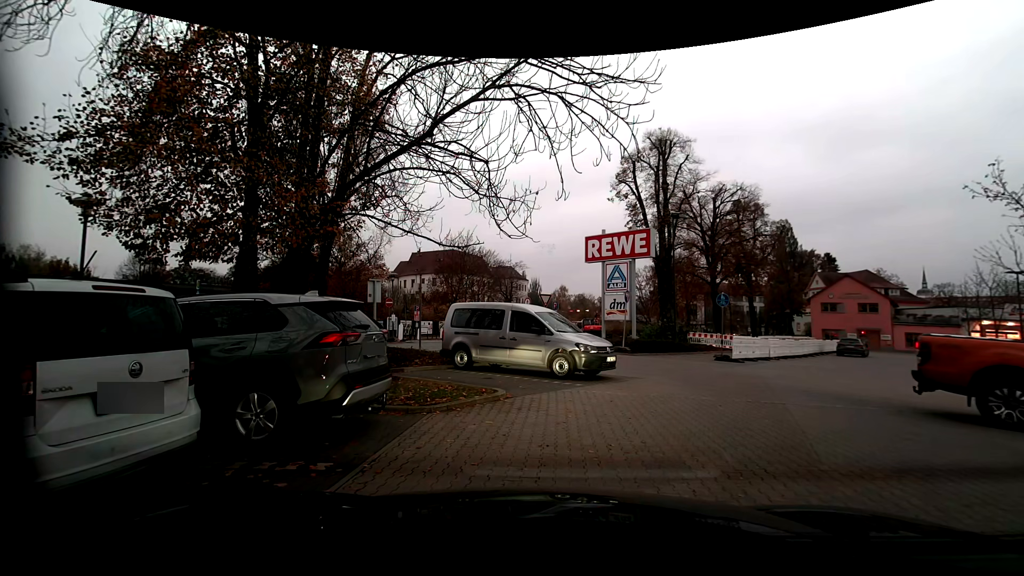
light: Sunrise
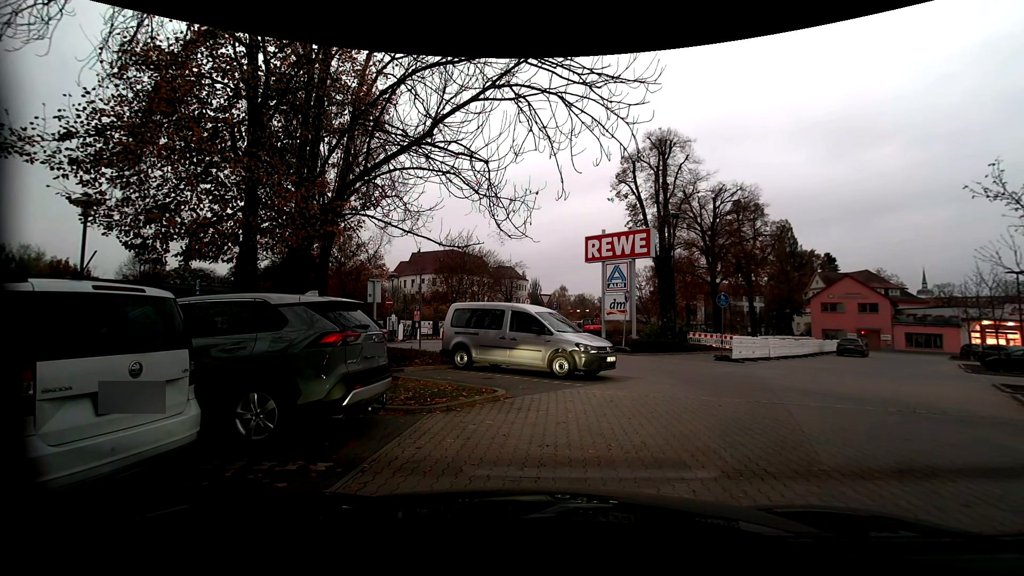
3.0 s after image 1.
(0.0, 0.0) m; 0°
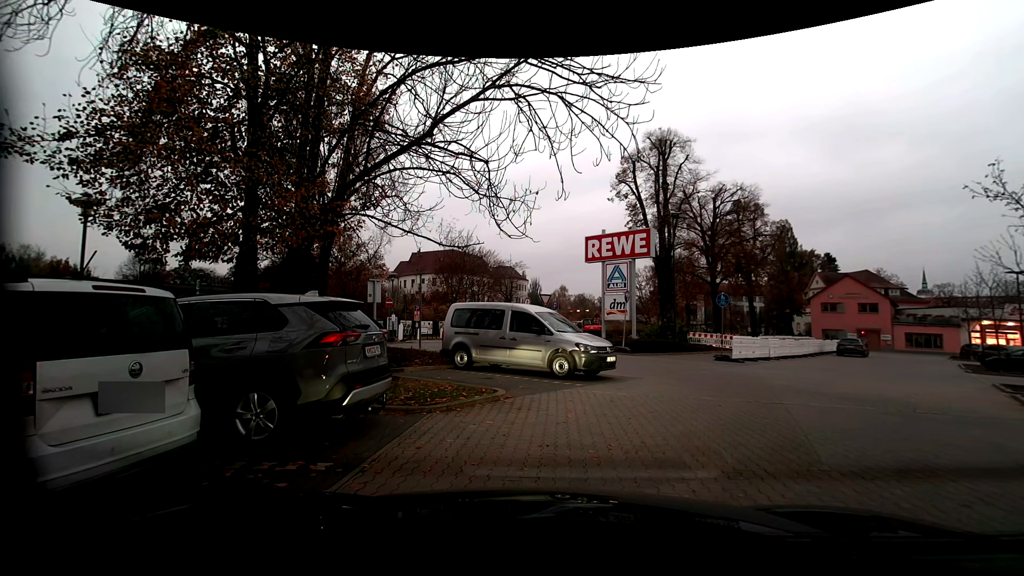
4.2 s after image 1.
(0.0, 0.0) m; 0°
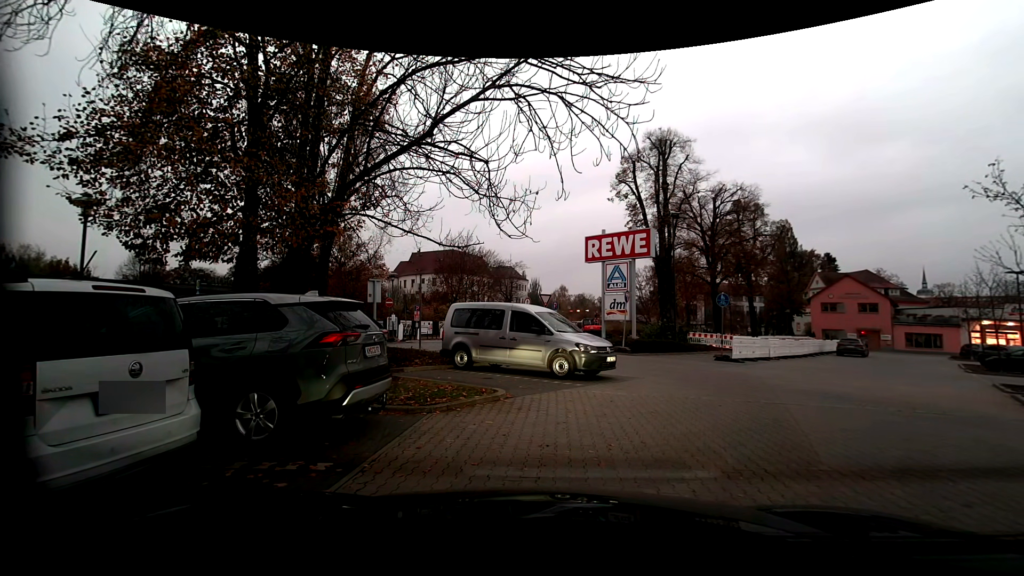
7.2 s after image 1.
(0.0, 0.0) m; 0°
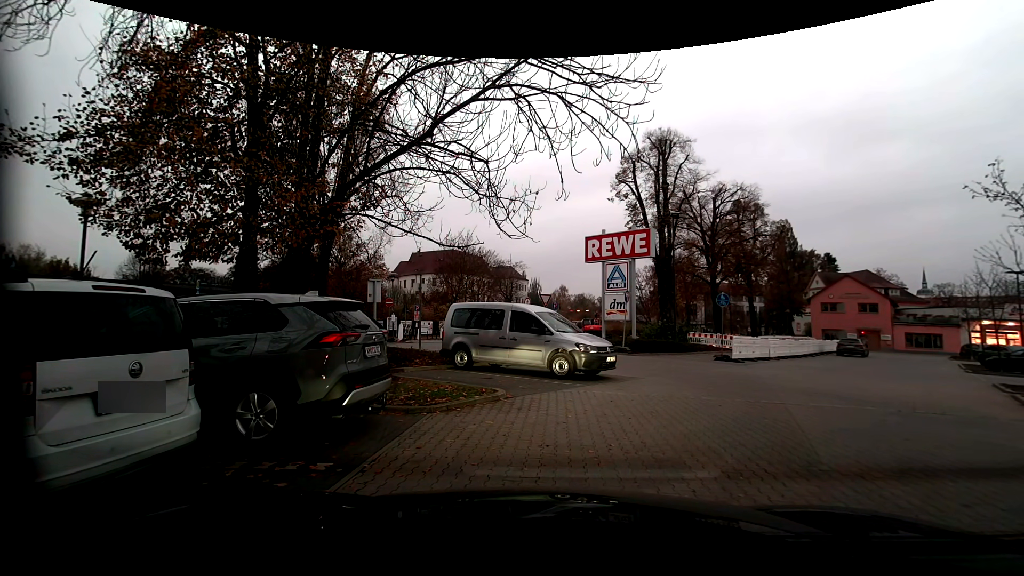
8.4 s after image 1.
(0.0, 0.0) m; 0°
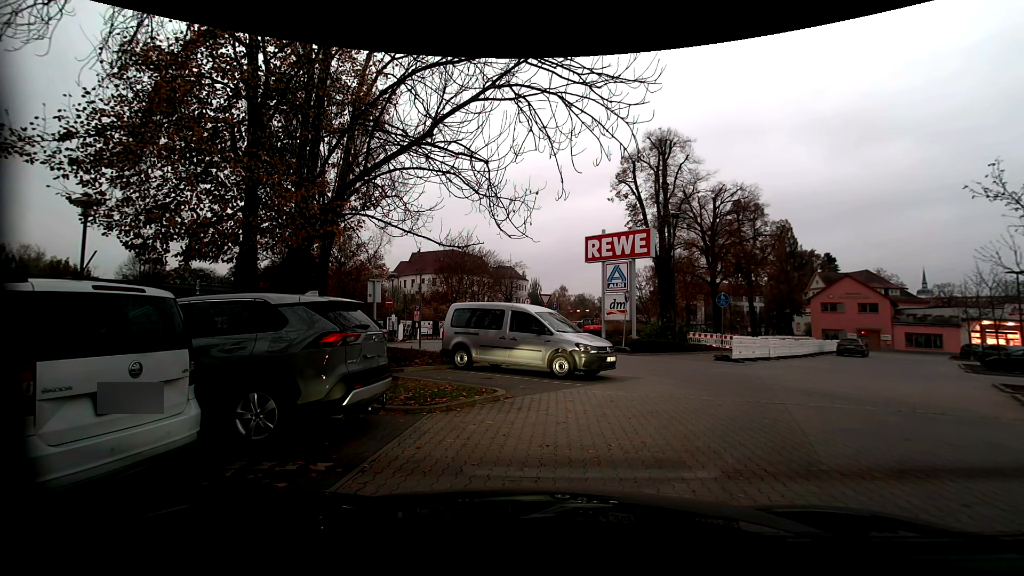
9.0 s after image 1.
(0.0, 0.0) m; 0°
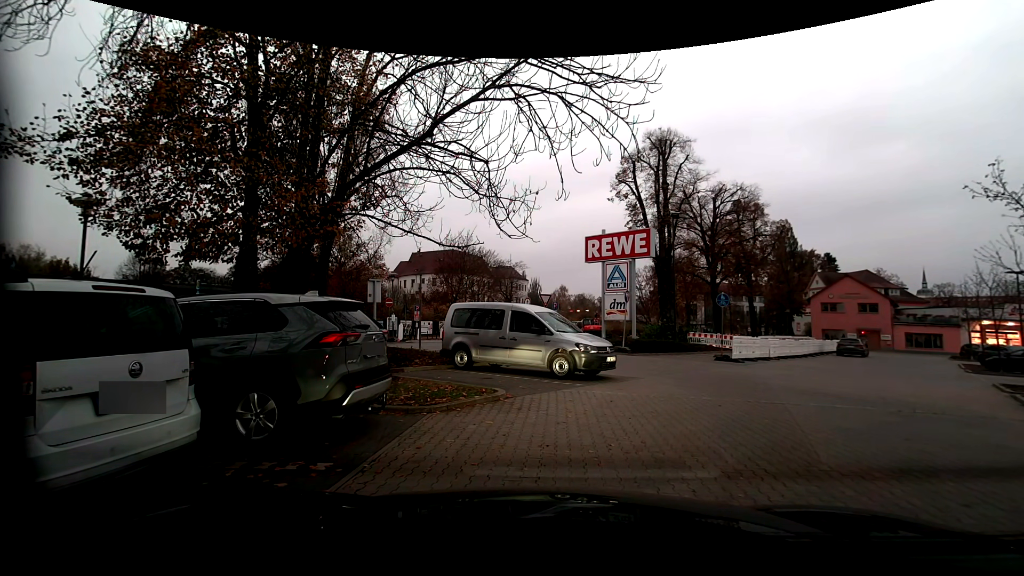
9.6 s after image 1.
(0.0, 0.0) m; 0°
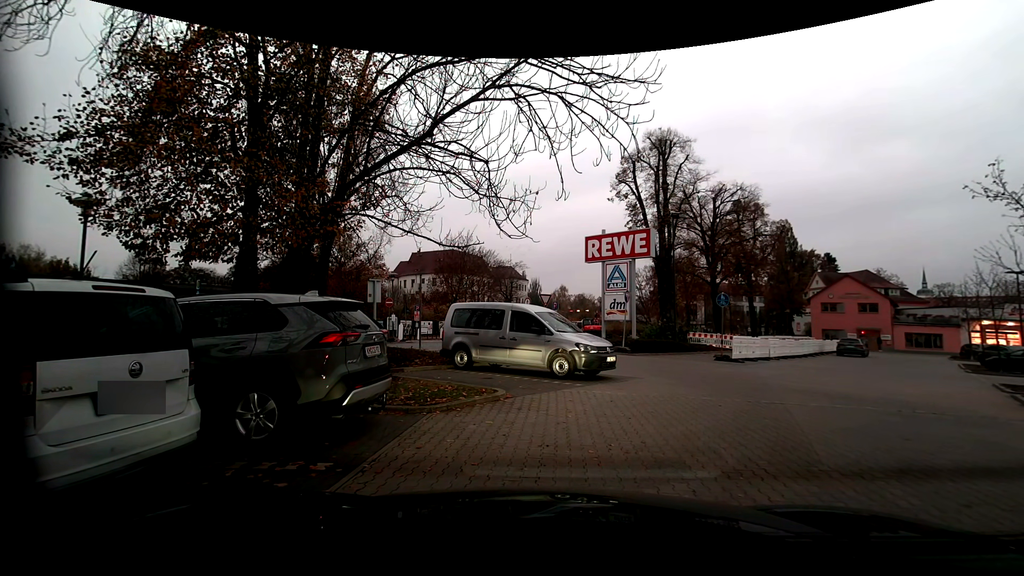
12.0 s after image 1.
(0.0, 0.0) m; 0°
